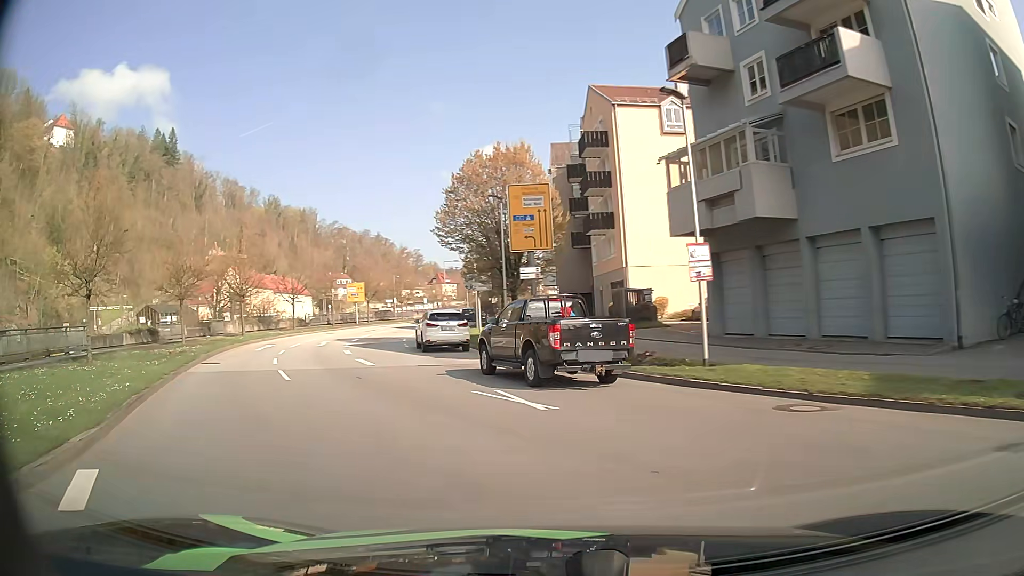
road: primary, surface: asphalt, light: Day
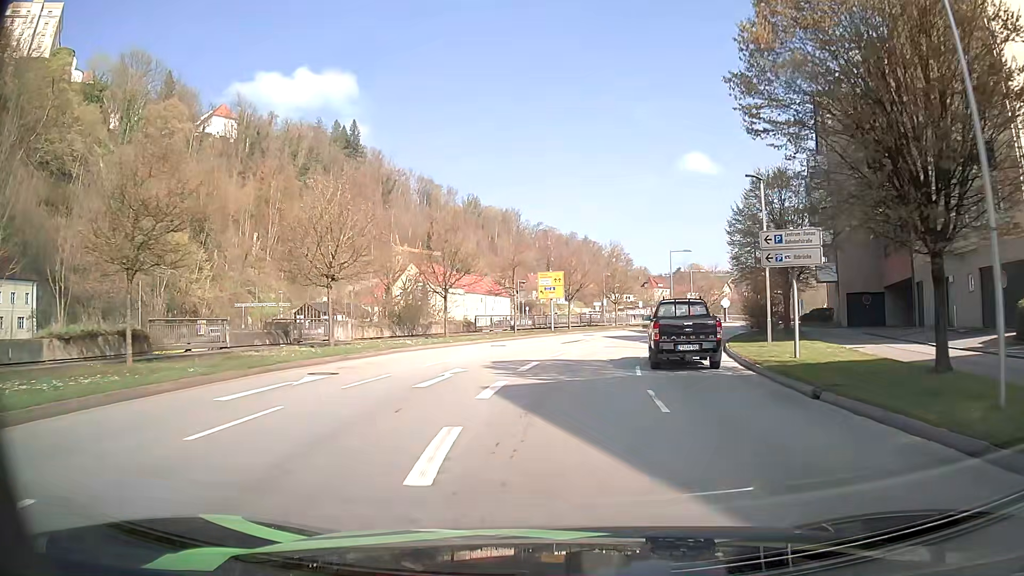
(-4.9, +21.4) m; -17°
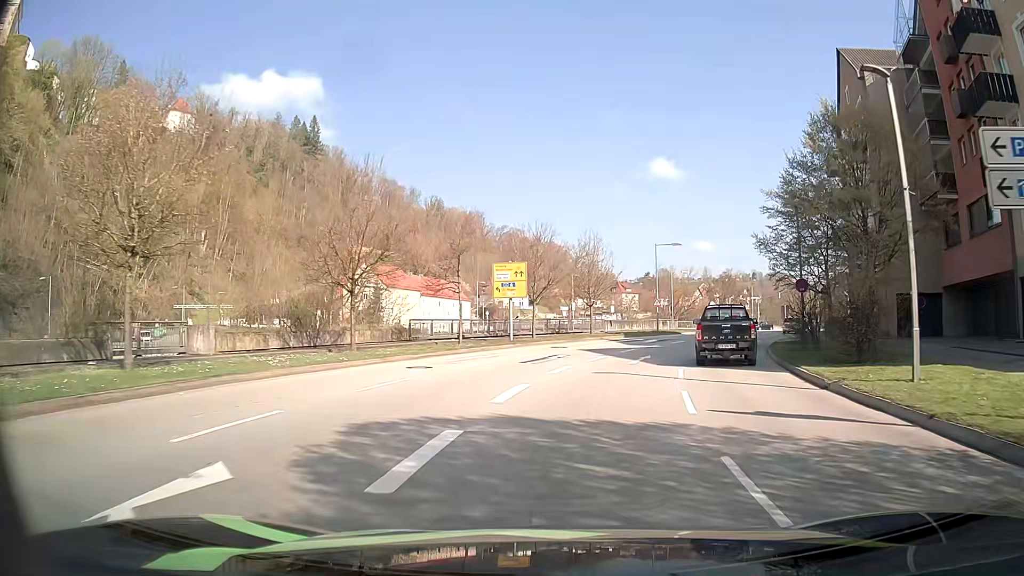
(+0.1, +12.2) m; +2°
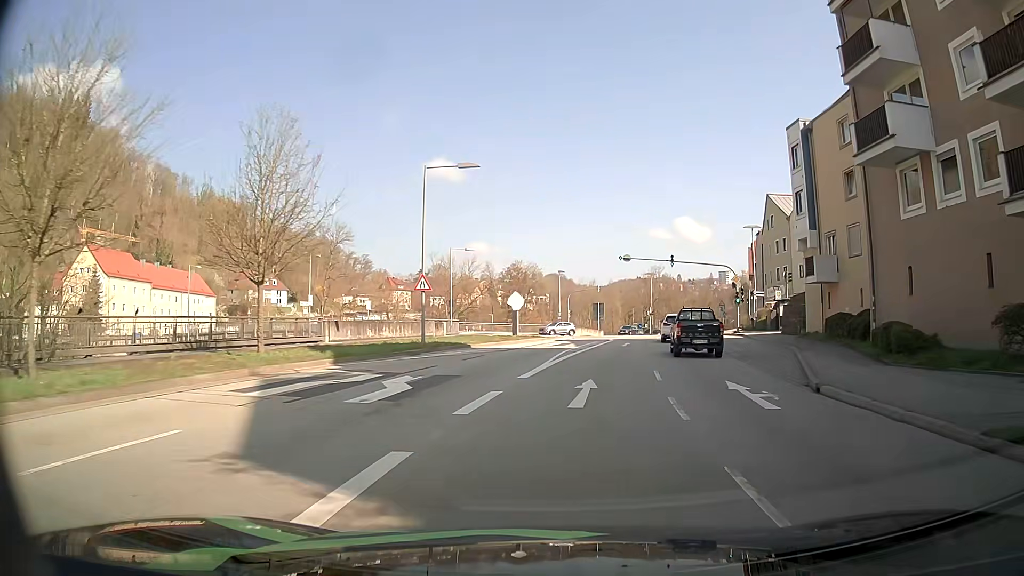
(+5.4, +30.6) m; +20°
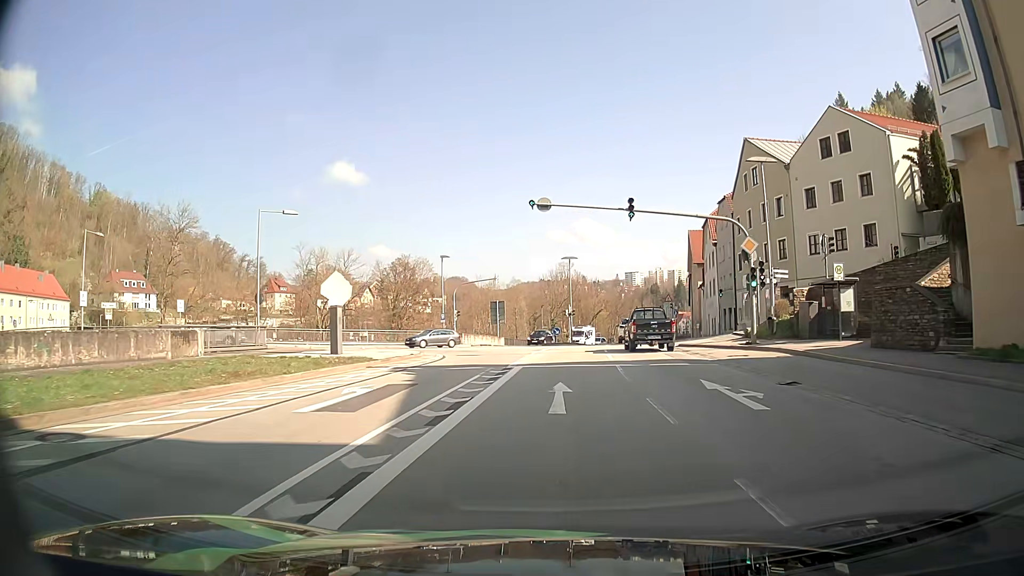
(+1.9, +24.8) m; +7°
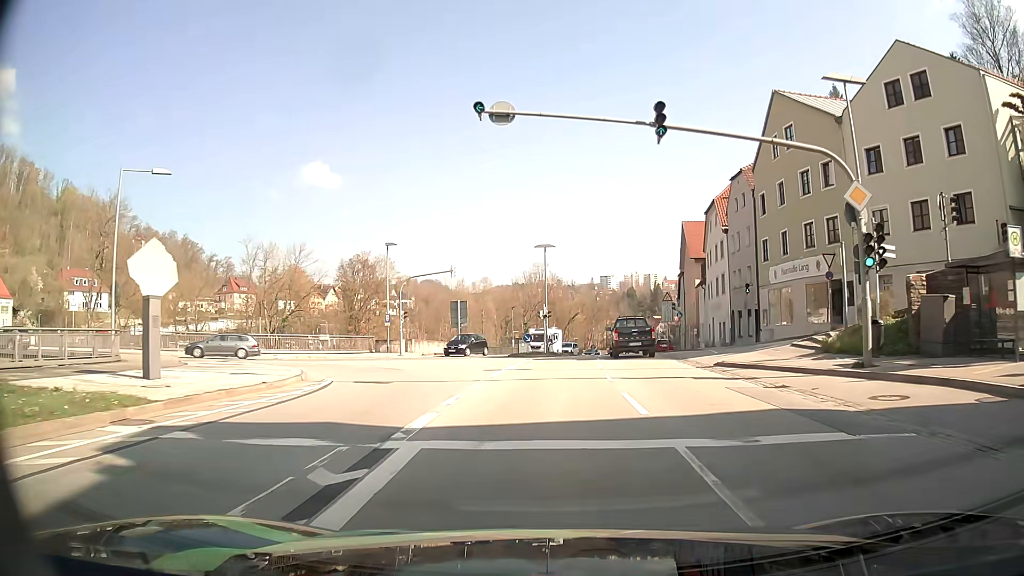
(+0.4, +12.6) m; +3°
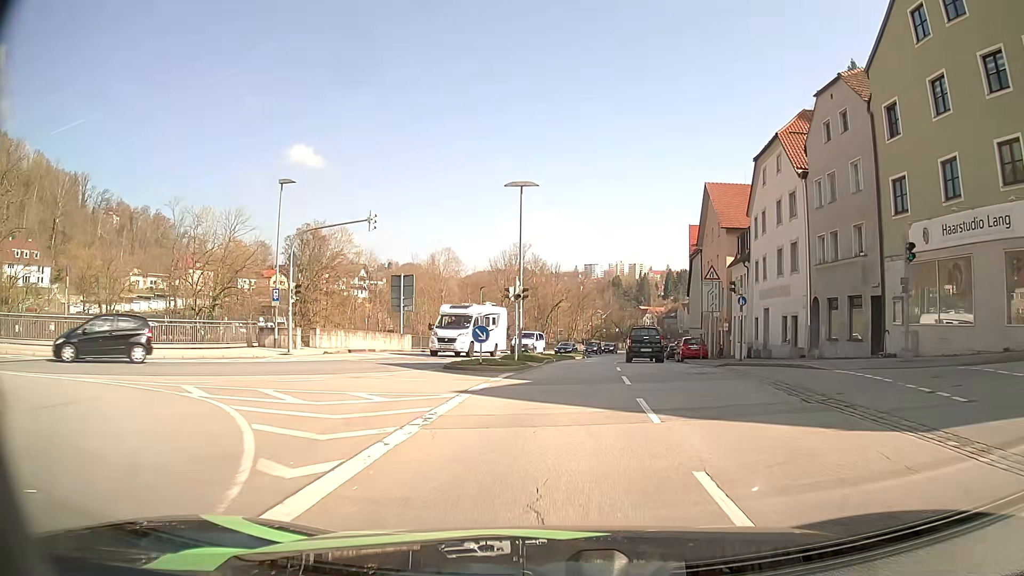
(+0.3, +19.0) m; +2°
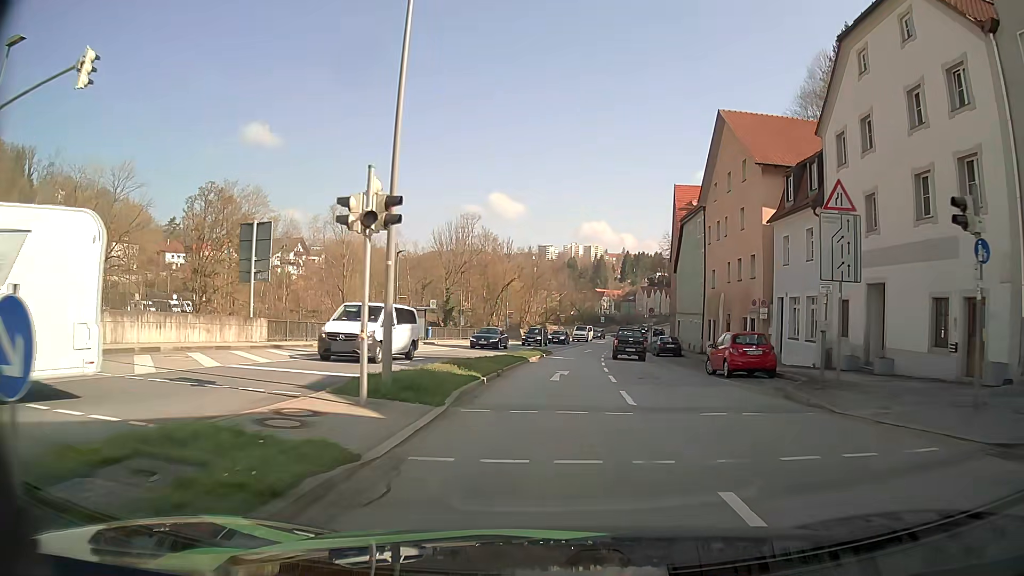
(+0.5, +18.8) m; +3°
(0, +10) (+1, +20) (+1, +30) (+2, +40) (+3, +50) (+5, +60) (+6, +70) (+8, +80) (+10, +89) (+13, +99) m
